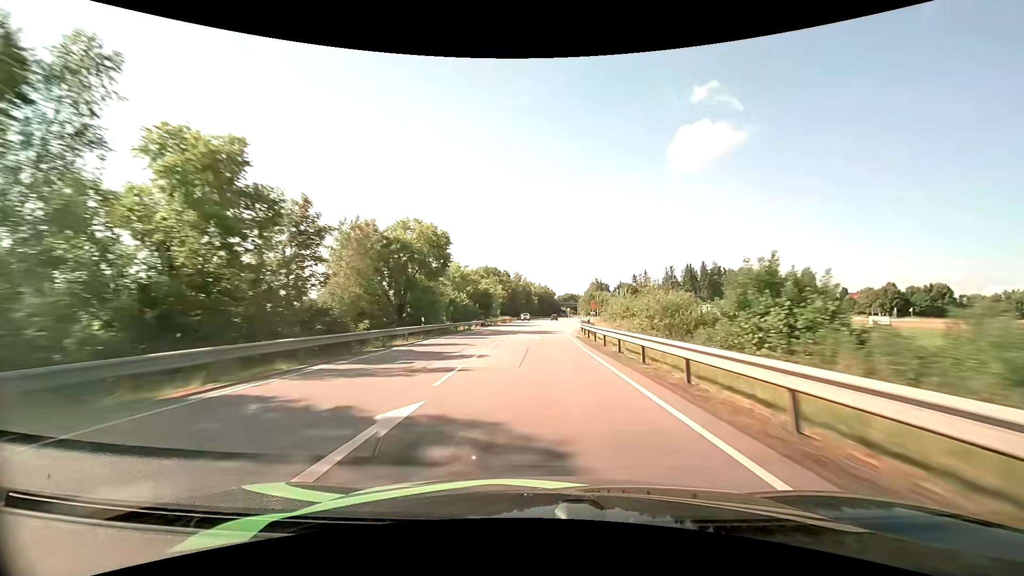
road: primary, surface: asphalt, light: Day
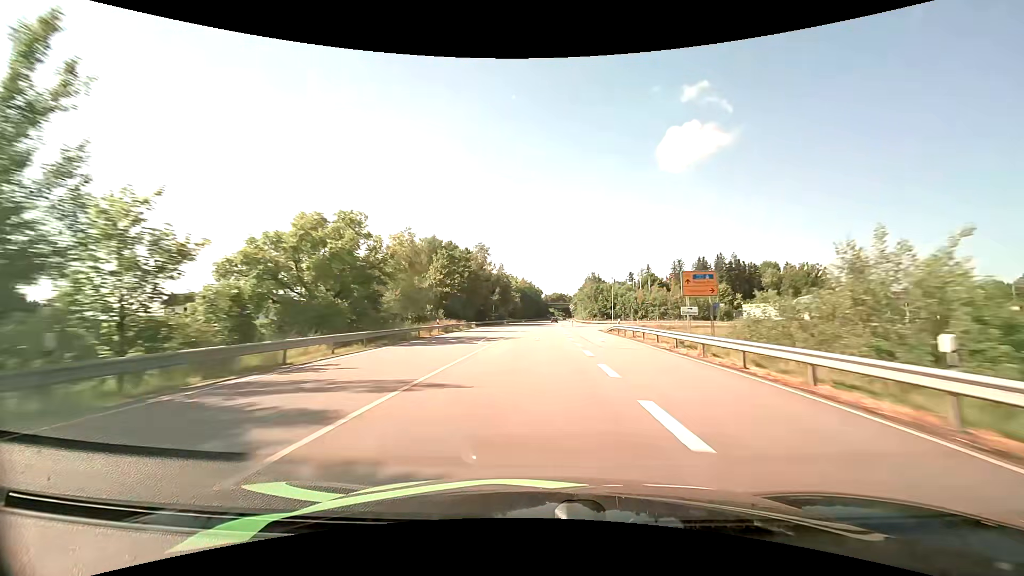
(+1.1, +62.9) m; +2°
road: tertiary_link
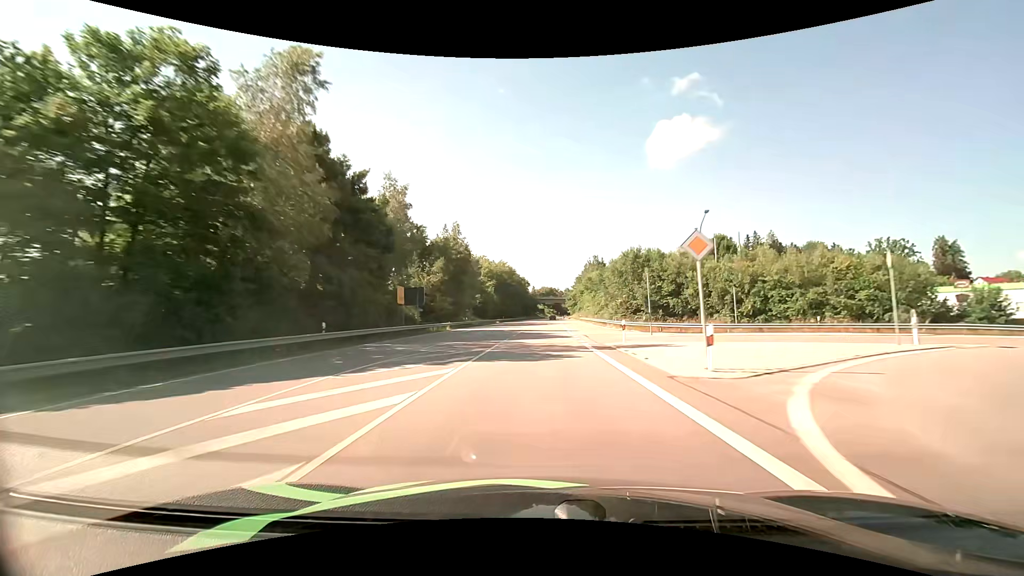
(+0.7, +64.0) m; +1°
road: primary
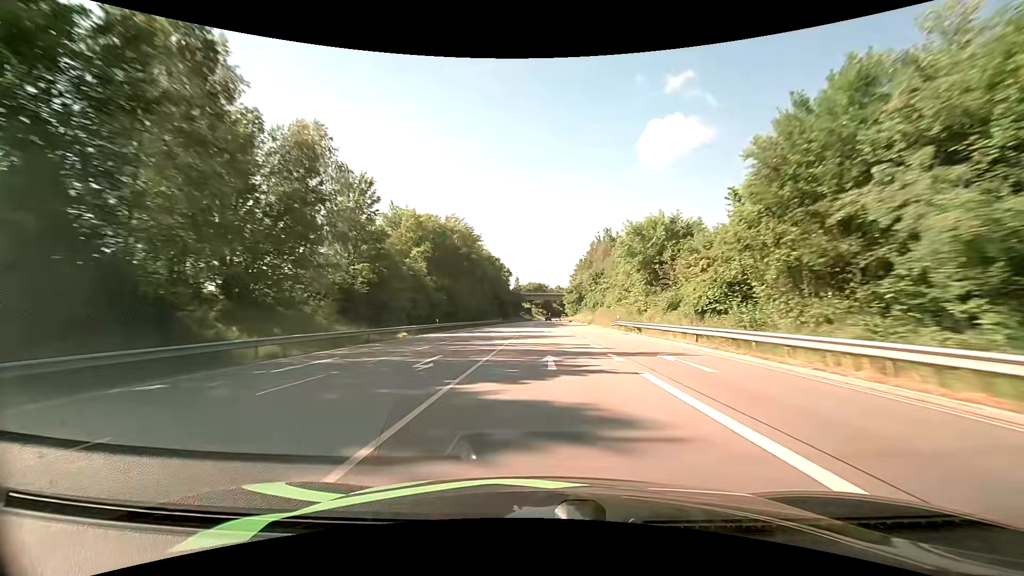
(+0.8, +65.8) m; +1°
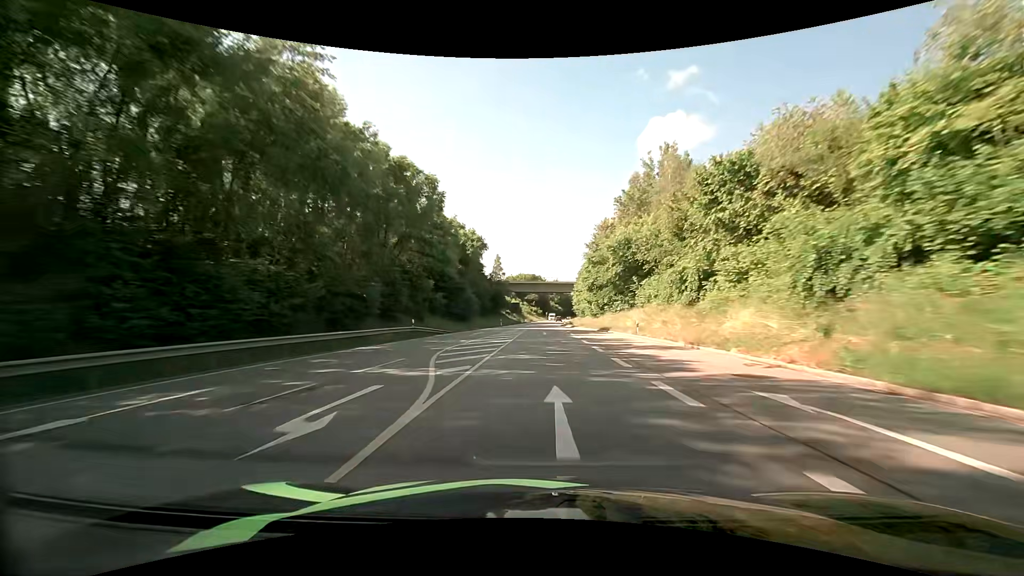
(+0.9, +67.7) m; +1°
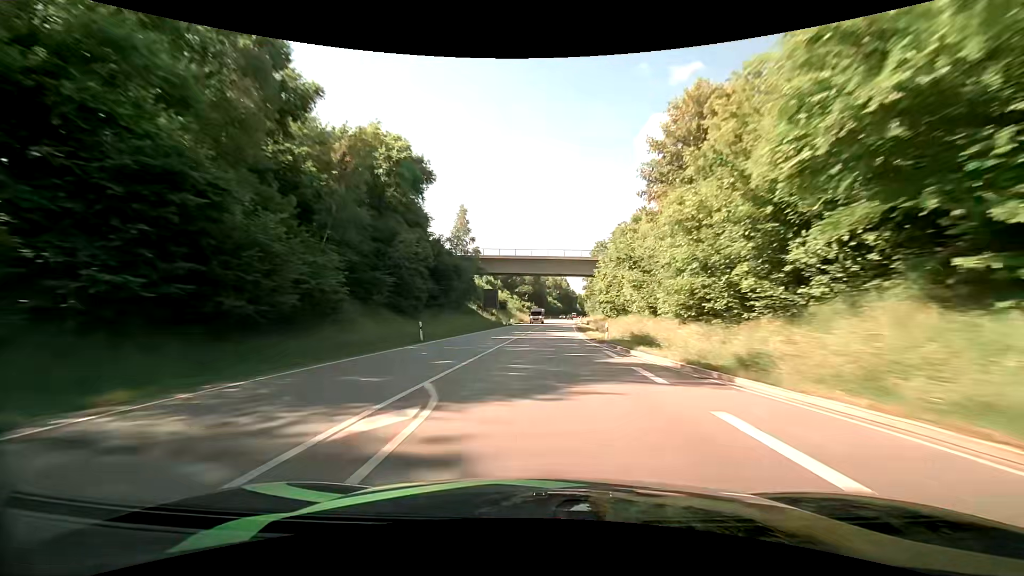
(+0.1, +51.5) m; 0°
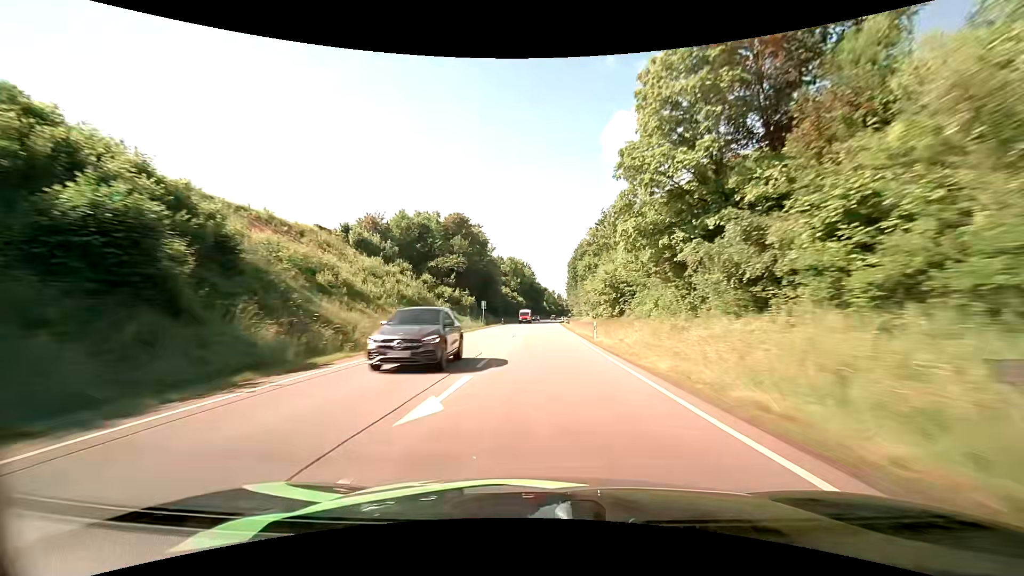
(+3.8, +86.6) m; +5°
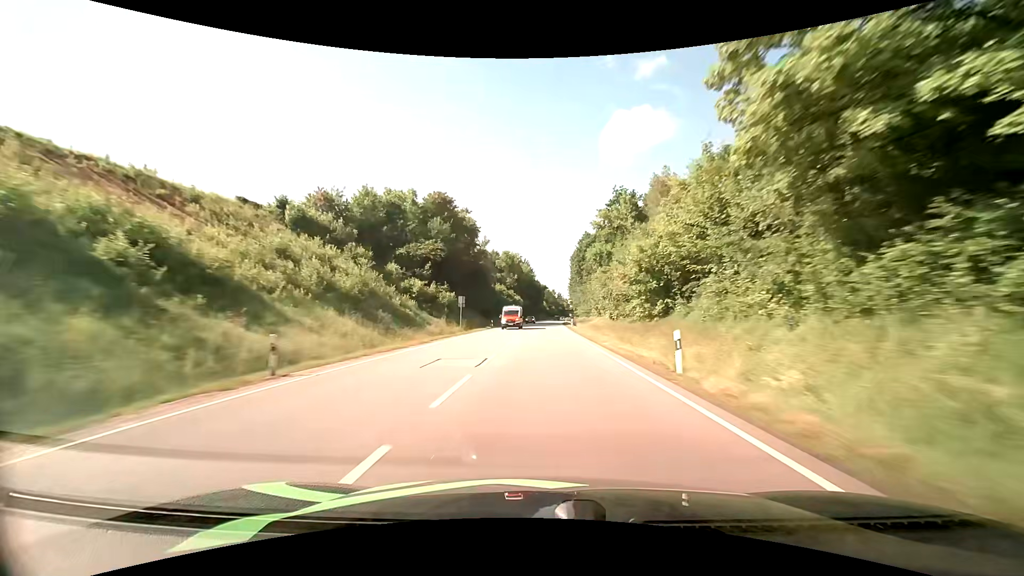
(-0.1, +17.4) m; 0°
(0, +10) (0, +20) (0, +30) (0, +40) (0, +50) (0, +60) (+1, +70) (+1, +80) (+1, +90) (+2, +100) m
